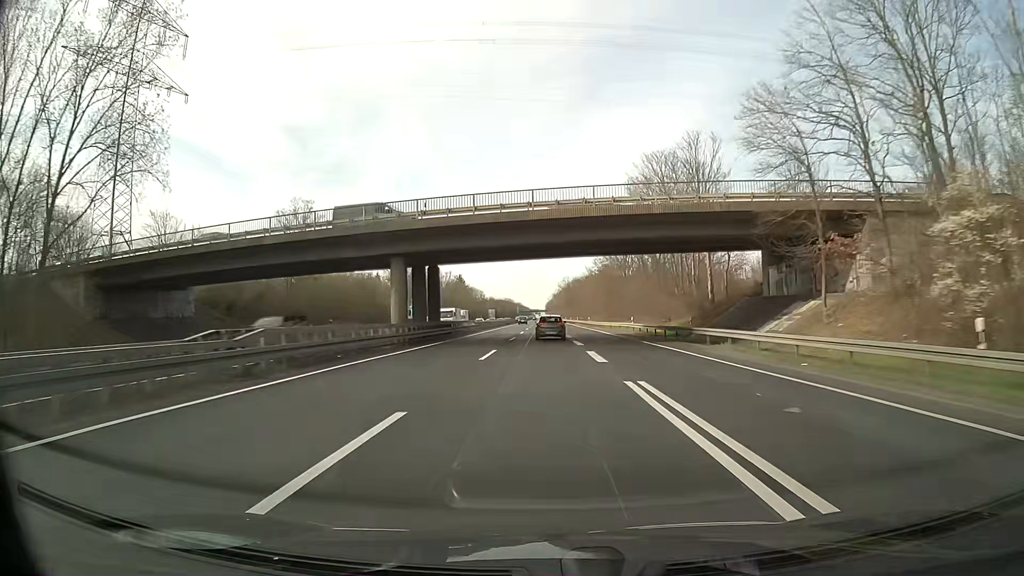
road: trunk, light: Day
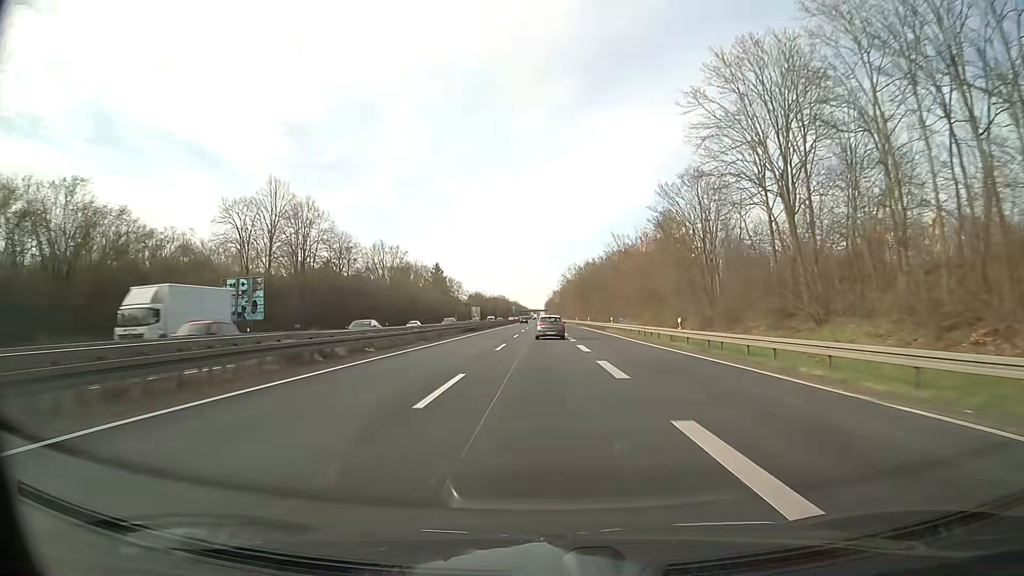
(-0.2, +65.5) m; 0°
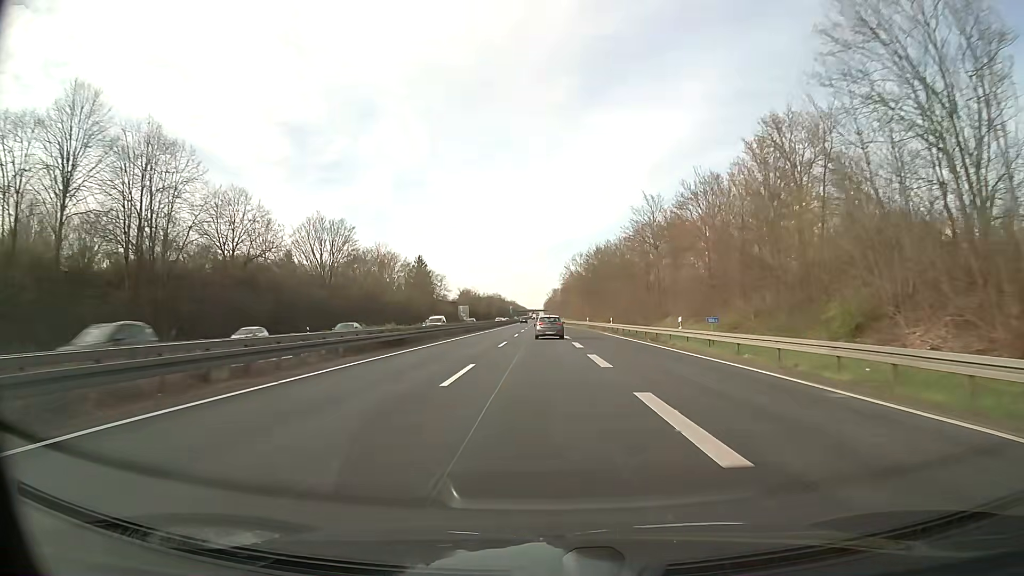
(+0.1, +32.8) m; 0°
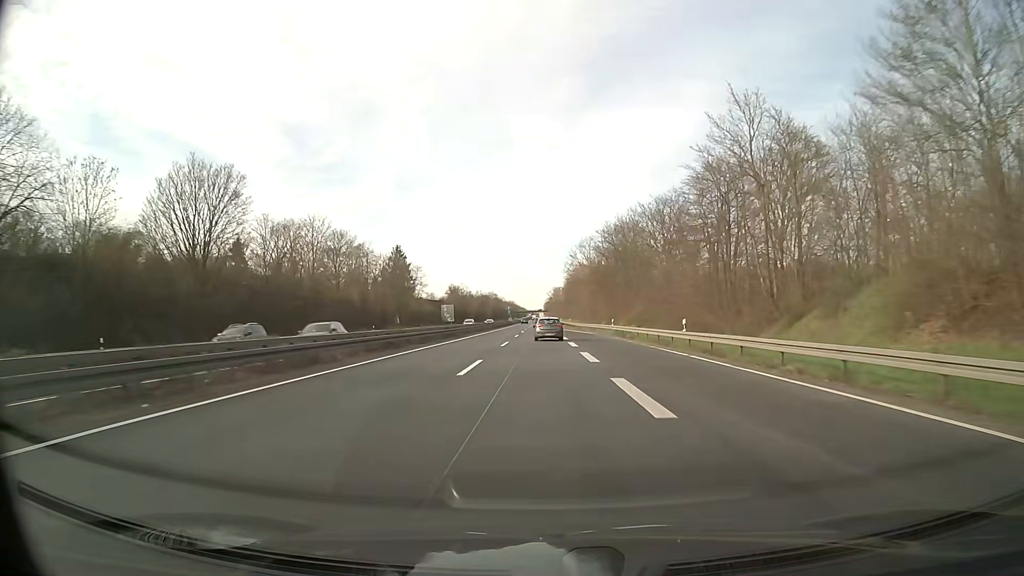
(-0.1, +33.0) m; 0°
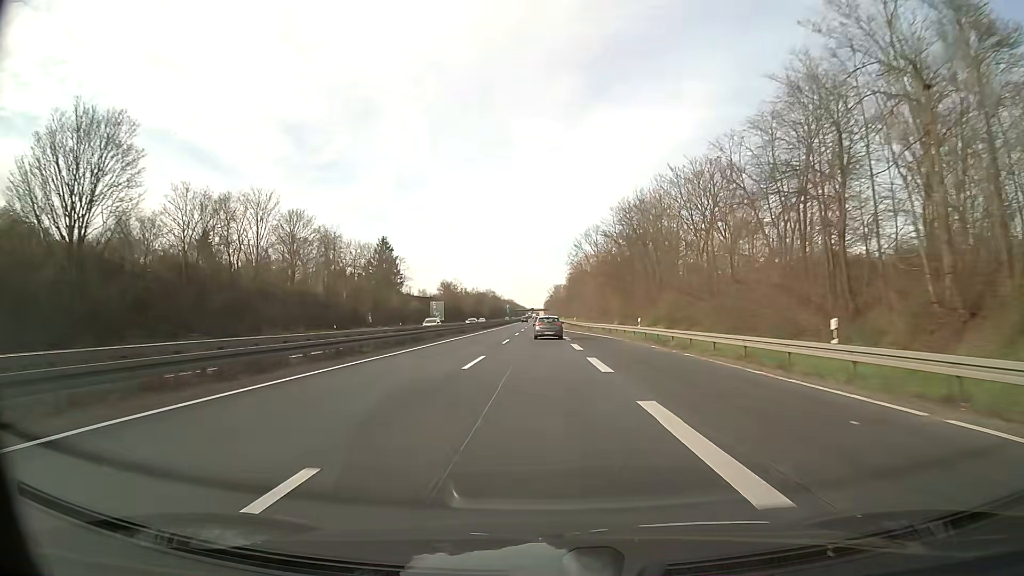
(0.0, +16.5) m; 0°
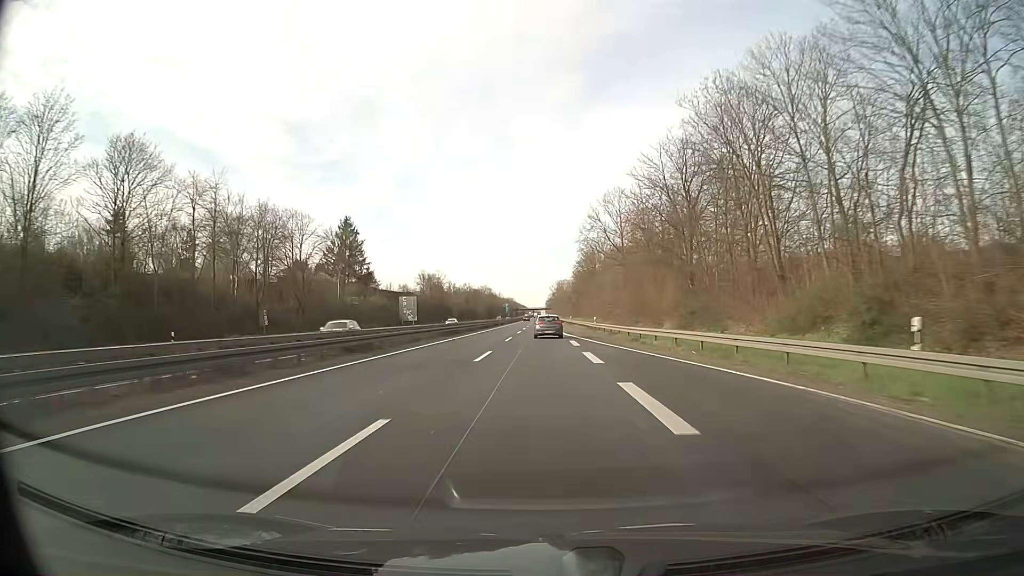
(-0.1, +33.2) m; 0°
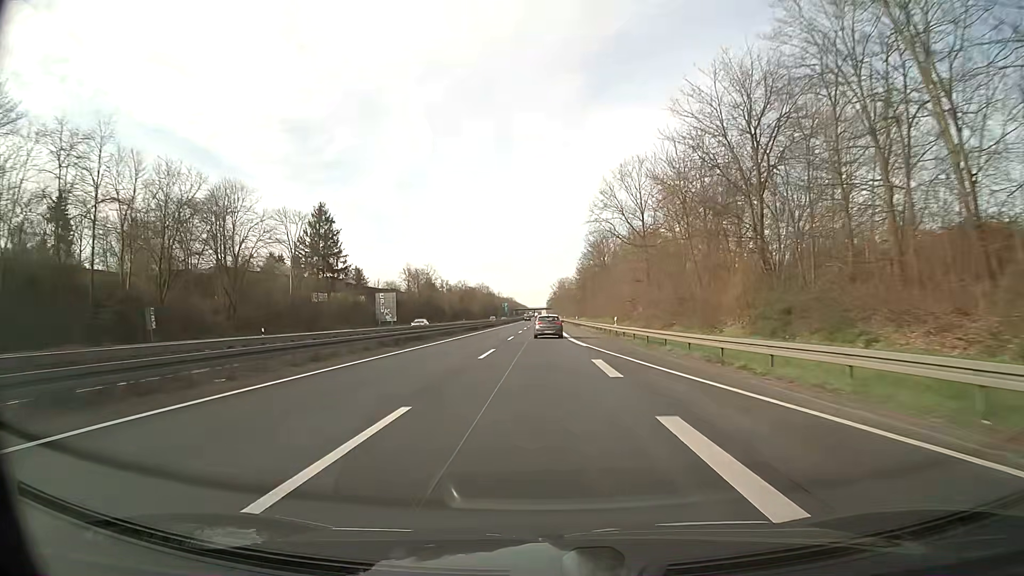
(0.0, +16.7) m; 0°
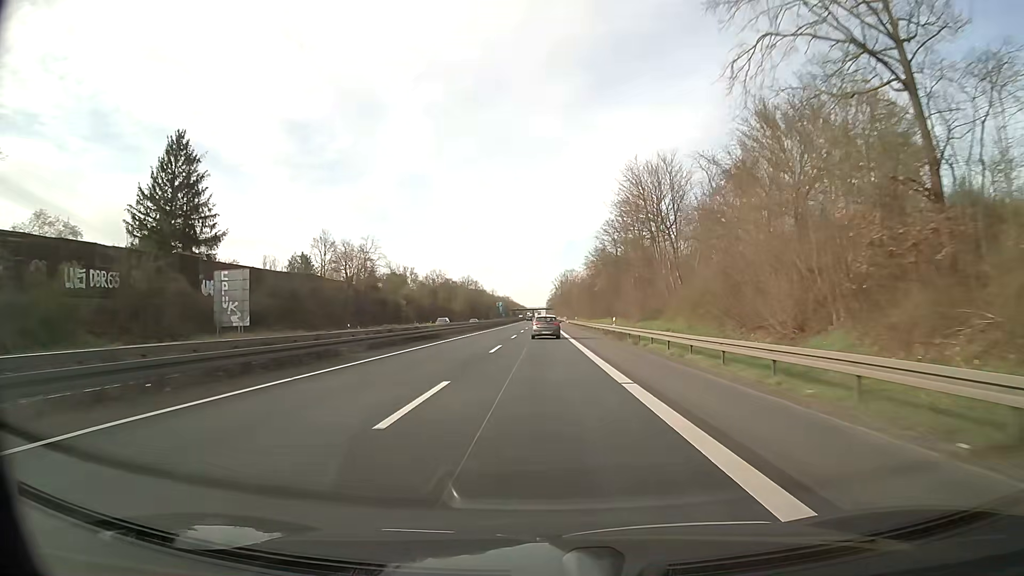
(-0.1, +50.0) m; 0°
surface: asphalt
(0, +10) (0, +20) (0, +30) (0, +40) (0, +50) (0, +60) (0, +70) (0, +80) (0, +90) (0, +100) m
